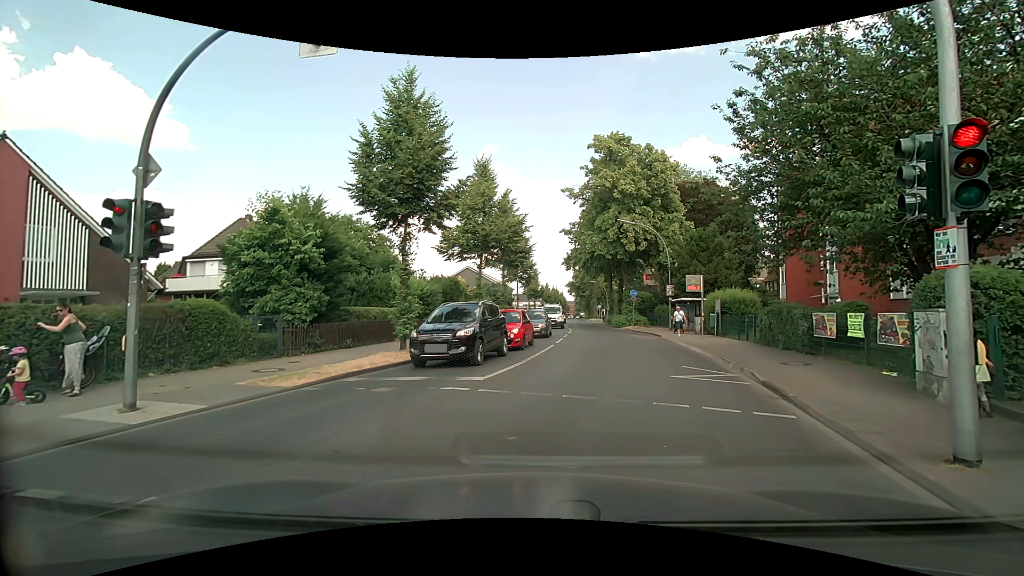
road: secondary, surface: asphalt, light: Day
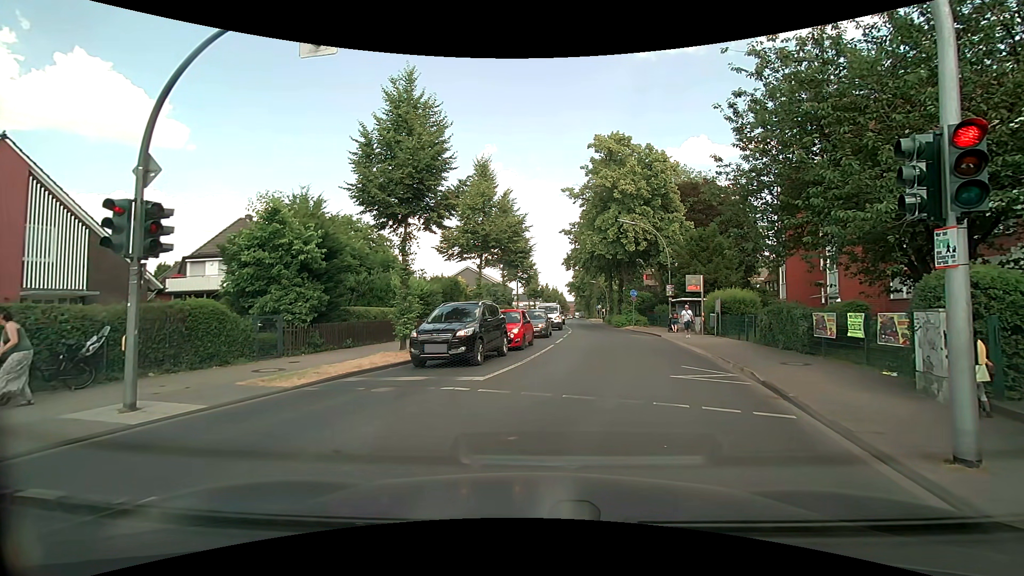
(0.0, 0.0) m; 0°
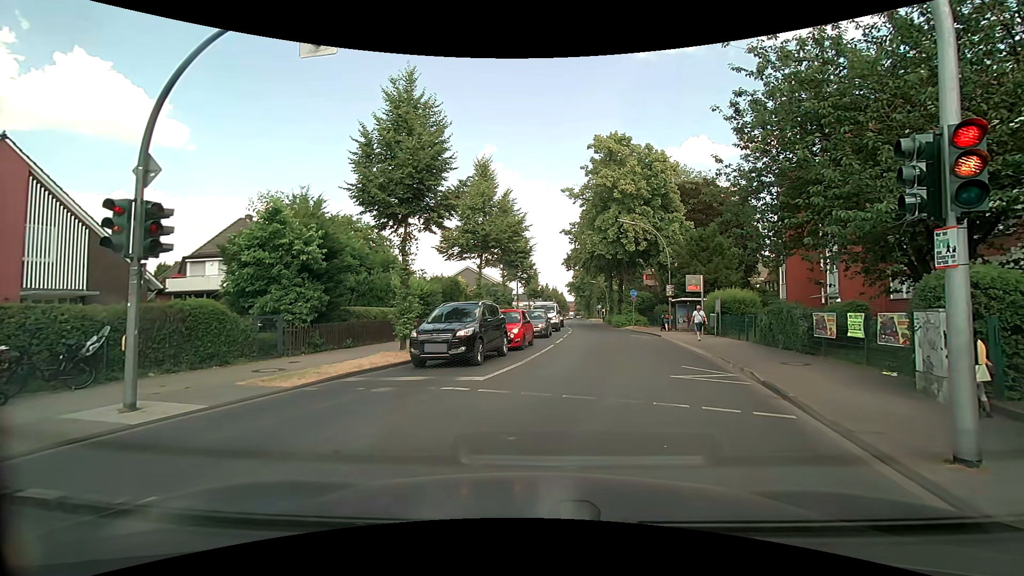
(0.0, 0.0) m; 0°
(+2, +10) (+4, +20) (+6, +29) (+8, +39) (+9, +49) (+11, +59) (+13, +69) (+14, +79) (+16, +89) (+17, +98) m
